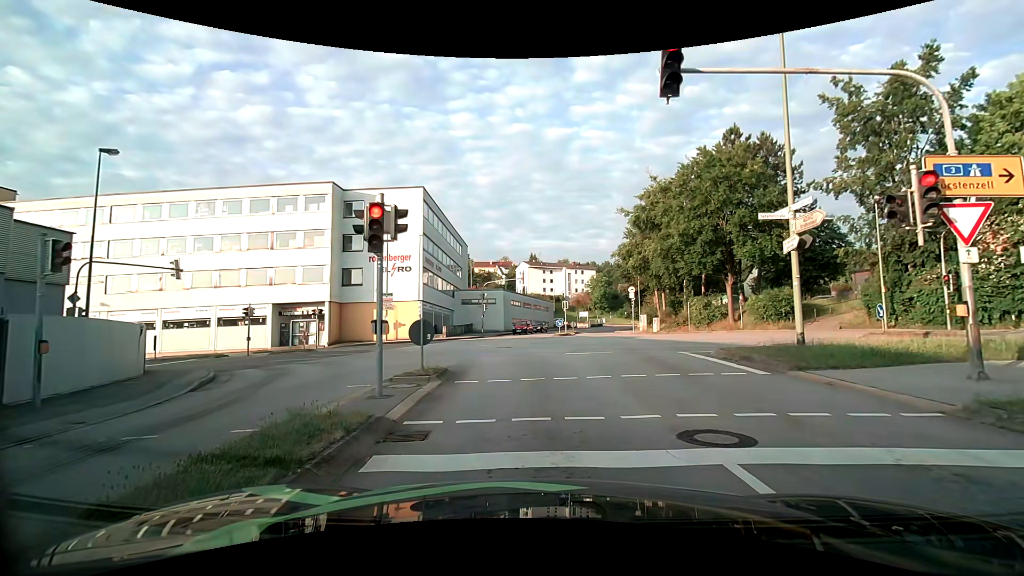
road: tertiary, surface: asphalt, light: Day
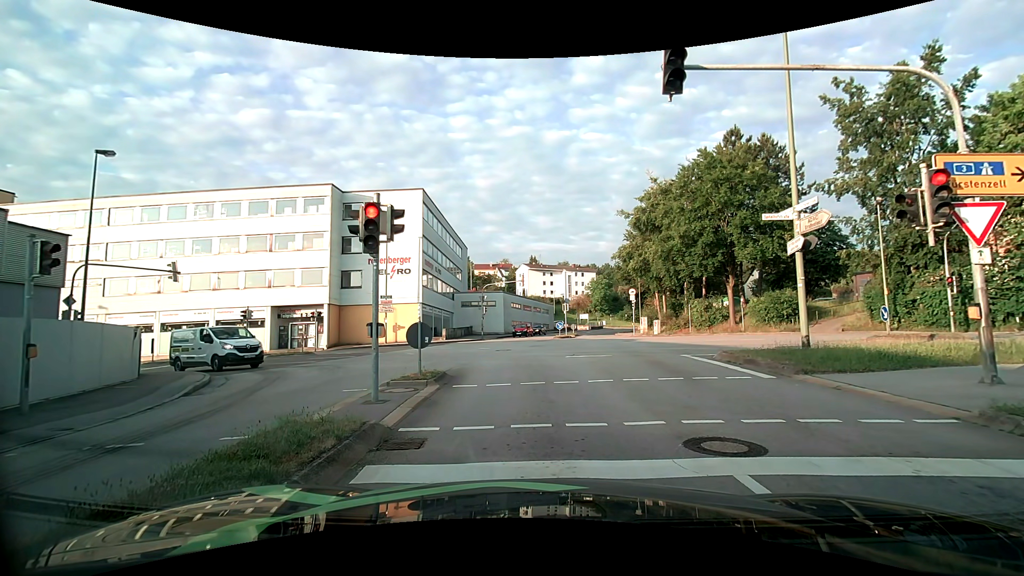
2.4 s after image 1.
(0.0, +0.3) m; 0°
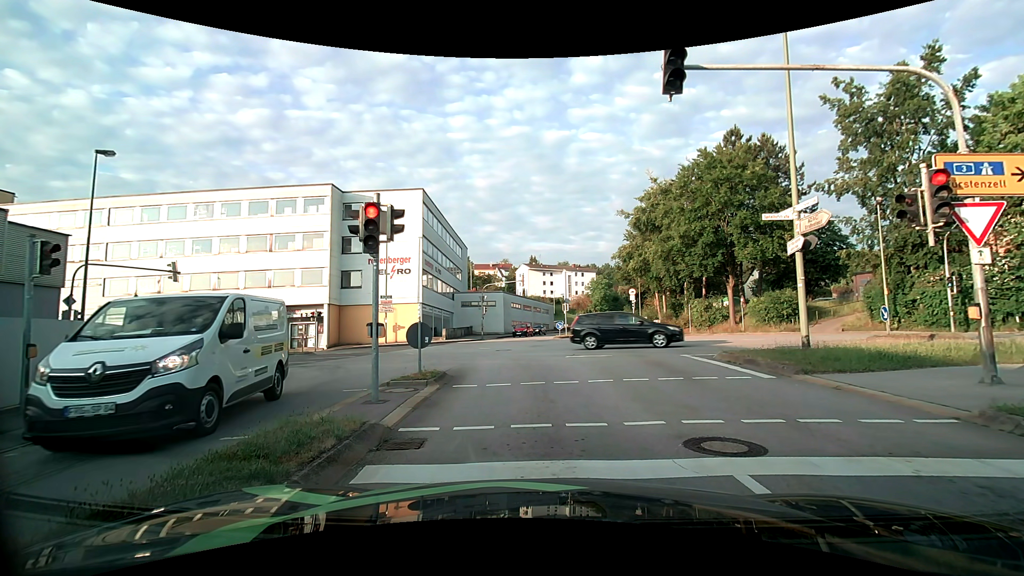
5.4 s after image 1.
(0.0, 0.0) m; 0°
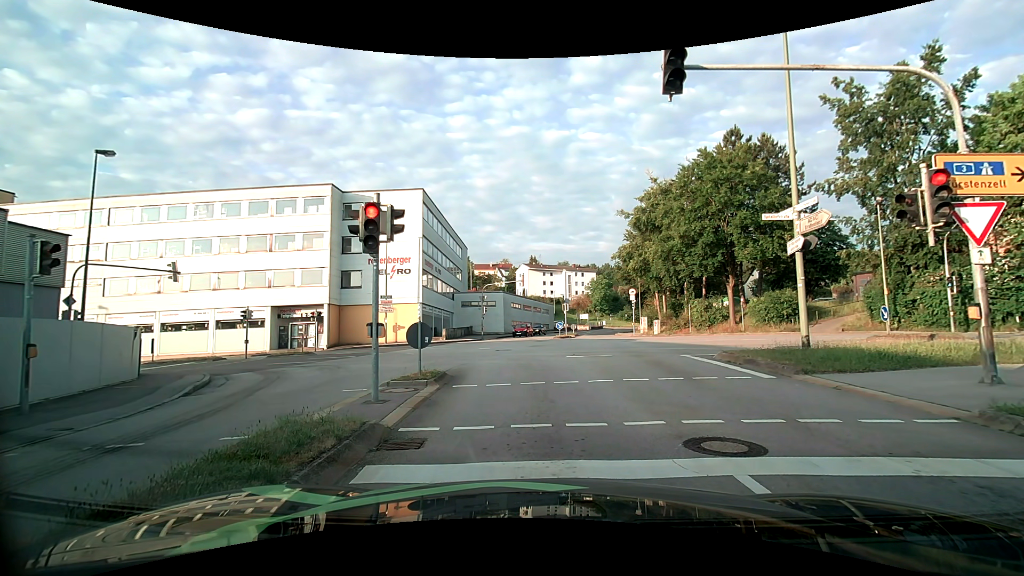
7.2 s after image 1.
(0.0, 0.0) m; 0°
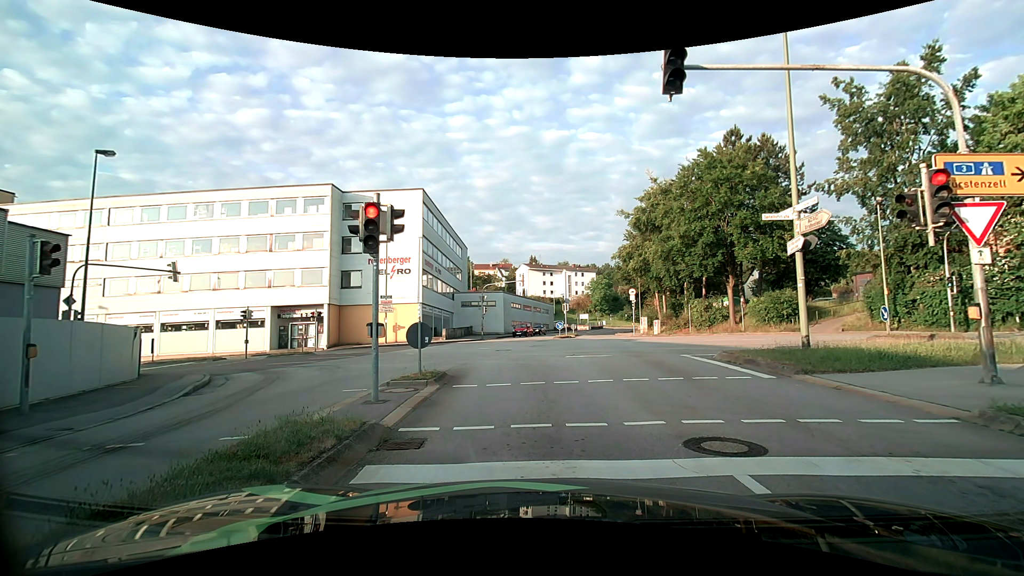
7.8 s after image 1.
(0.0, 0.0) m; 0°
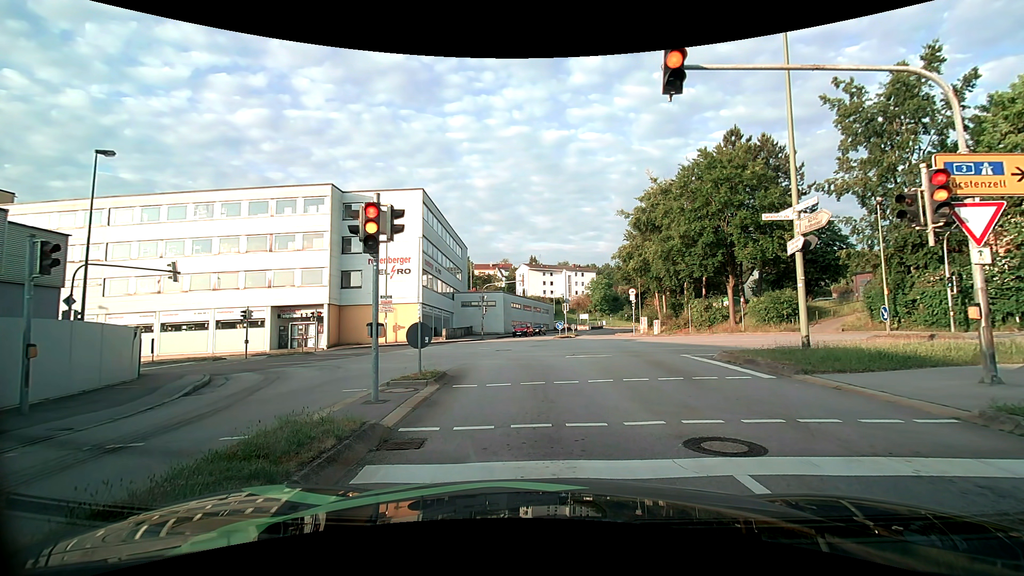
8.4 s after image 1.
(0.0, 0.0) m; 0°
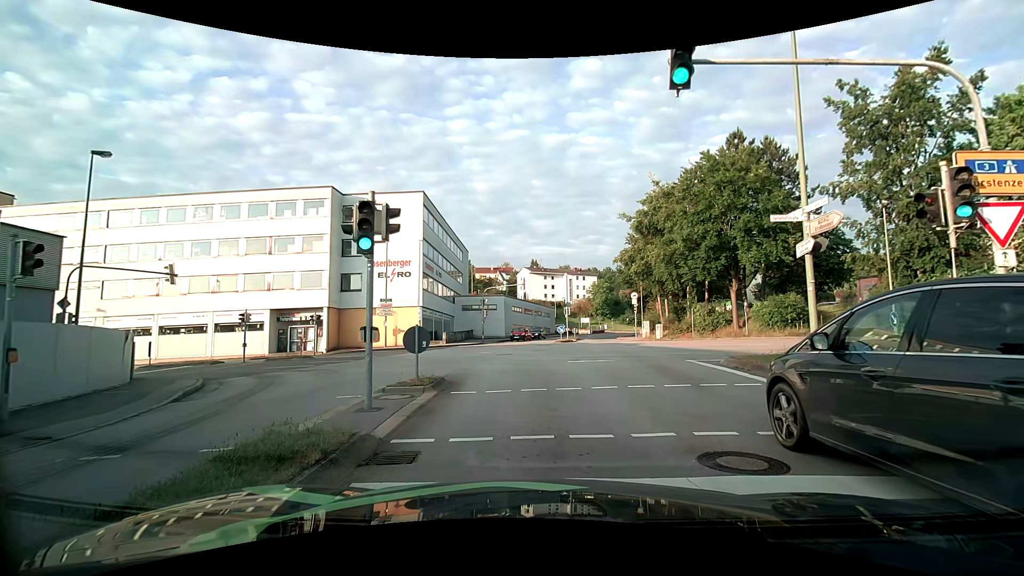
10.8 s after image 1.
(0.0, +0.4) m; 0°
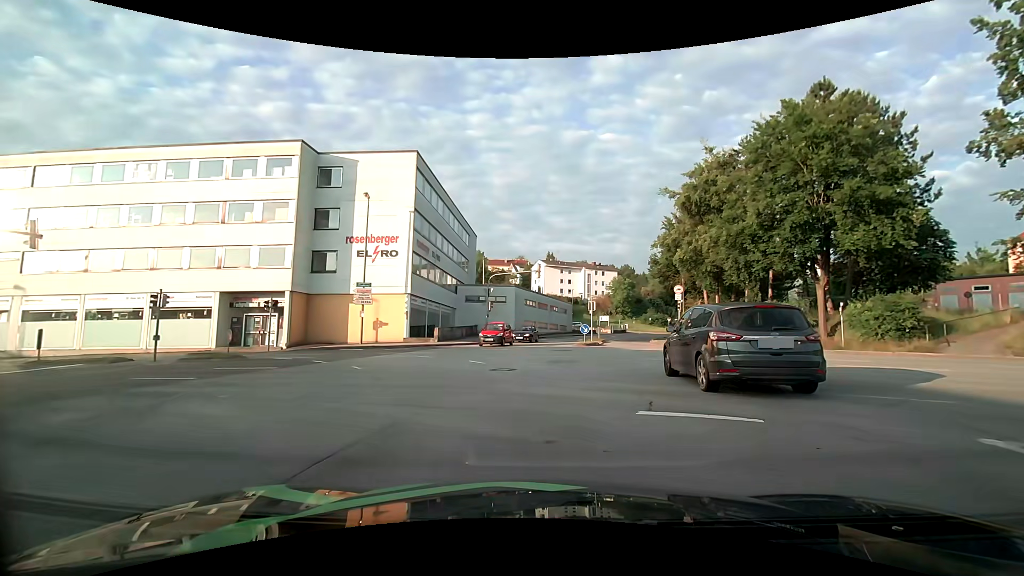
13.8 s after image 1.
(-0.1, +9.7) m; -2°
(0, +10) (-3, +19) (-10, +26) (-20, +29) (-30, +29) (-40, +29) (-50, +29) (-60, +30) (-70, +30) (-80, +31) m
